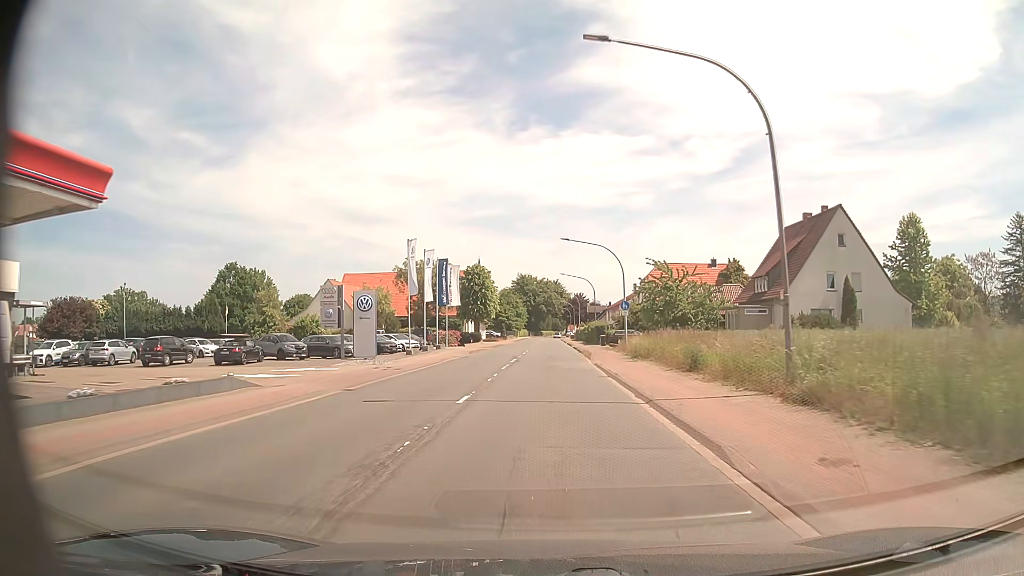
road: primary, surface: asphalt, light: Day
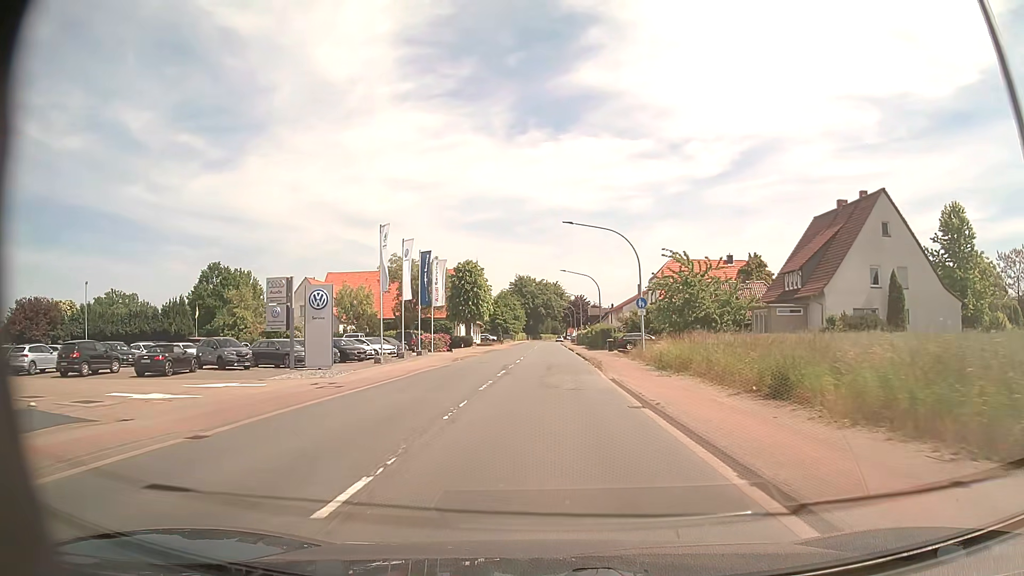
(0.0, +7.9) m; 0°
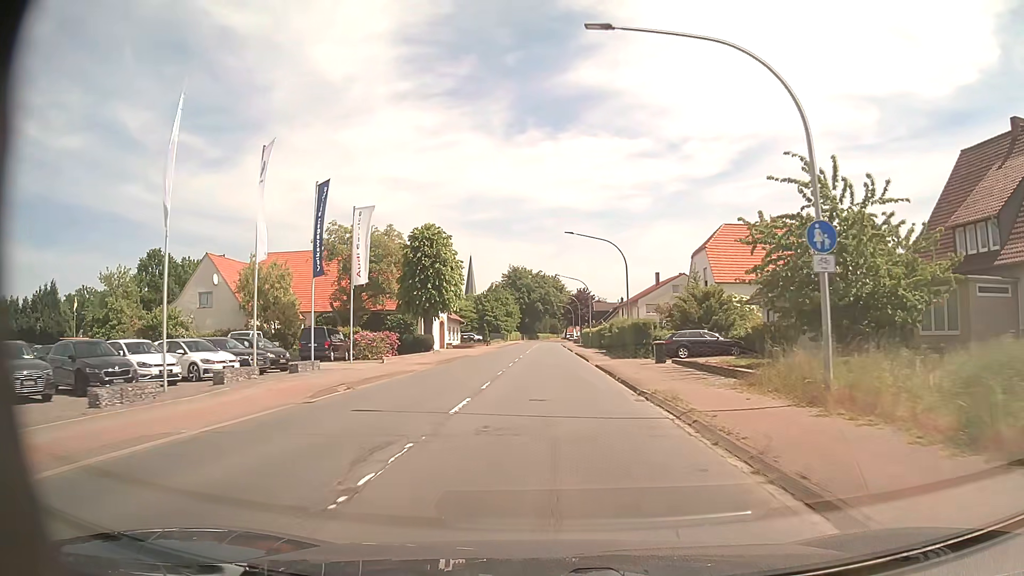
(0.0, +23.8) m; 0°
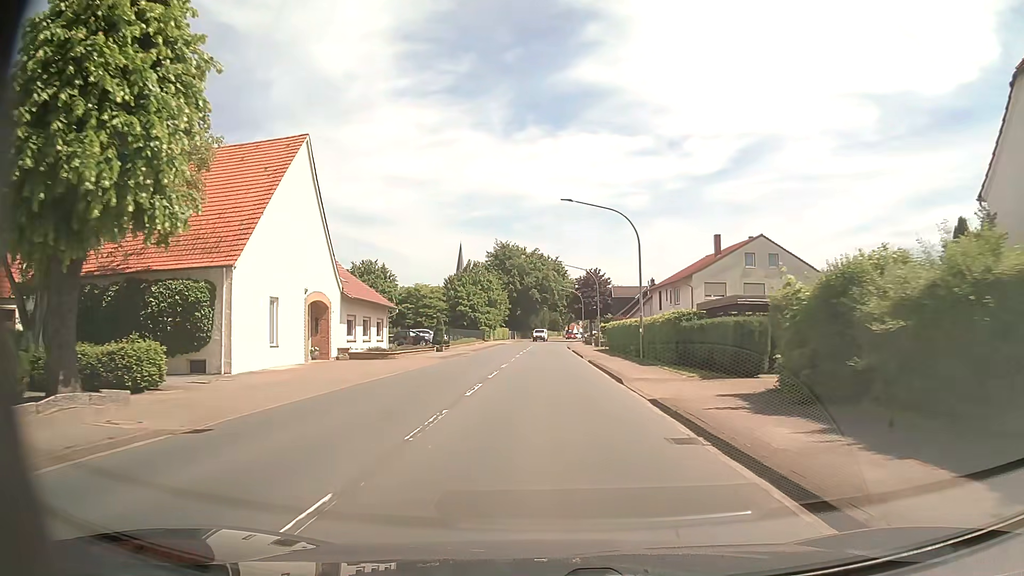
(+0.2, +39.6) m; +1°
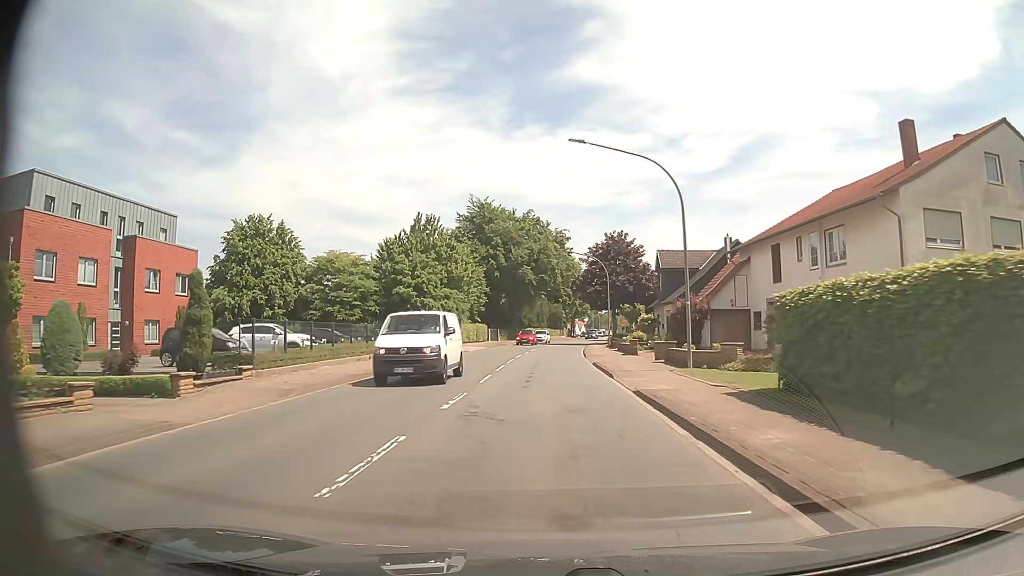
(-0.2, +39.8) m; 0°
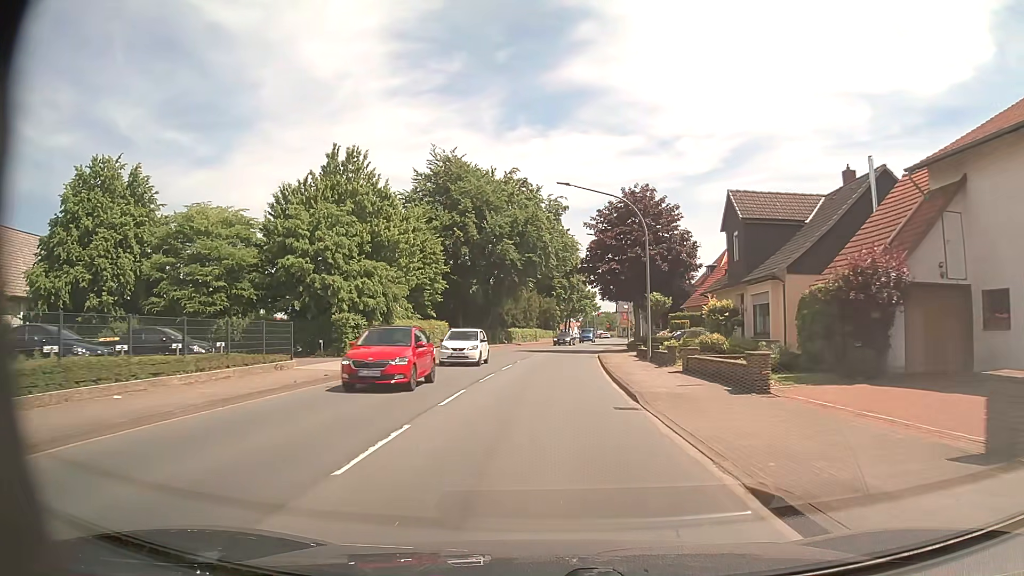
(+0.1, +23.7) m; +1°
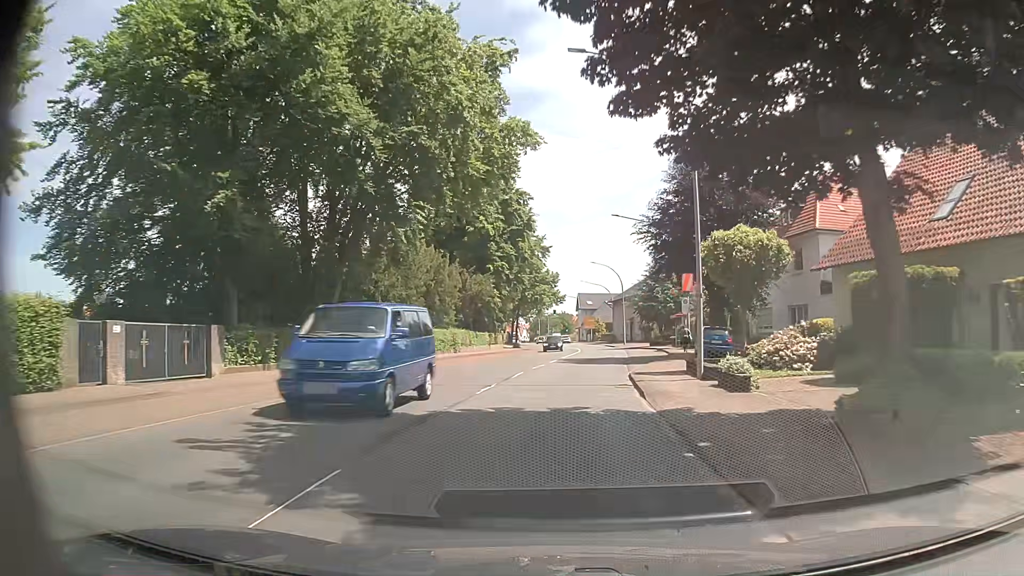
(+1.2, +39.6) m; +4°
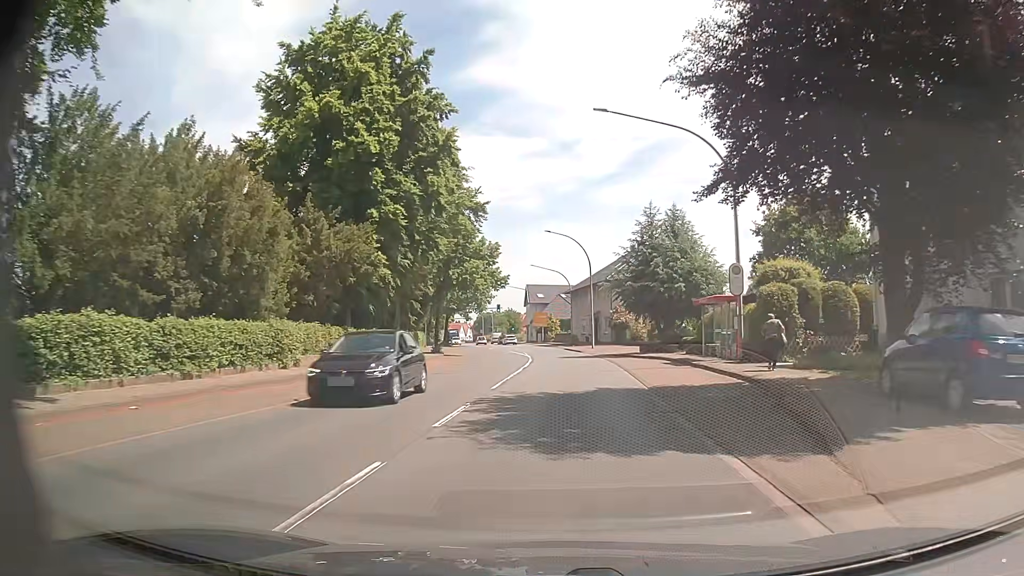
(+0.8, +23.7) m; +5°
(0, +10) (0, +20) (0, +30) (0, +40) (0, +50) (-1, +60) (-3, +70) (-5, +80) (-7, +89) (-9, +99) m
